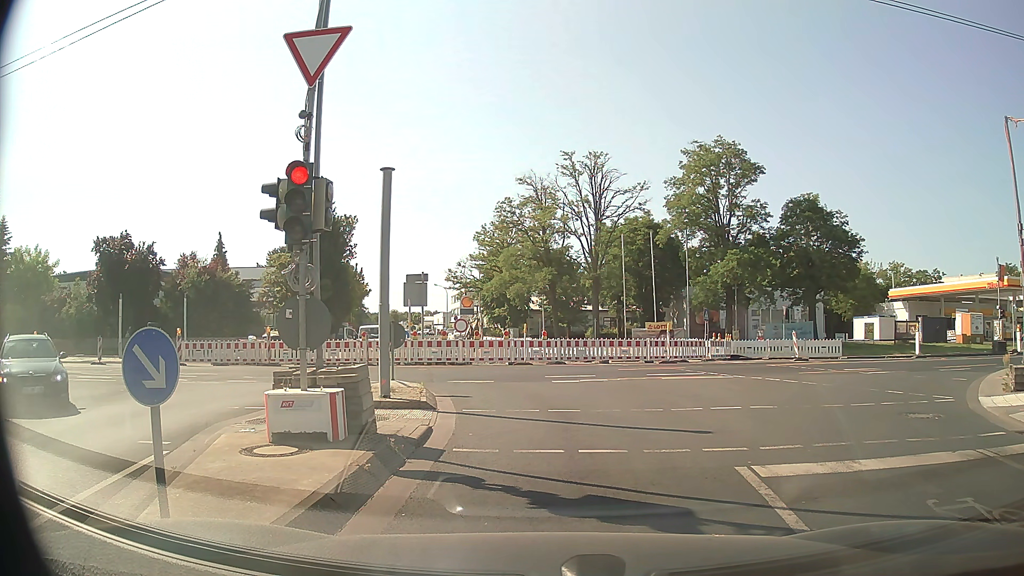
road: tertiary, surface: asphalt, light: Day
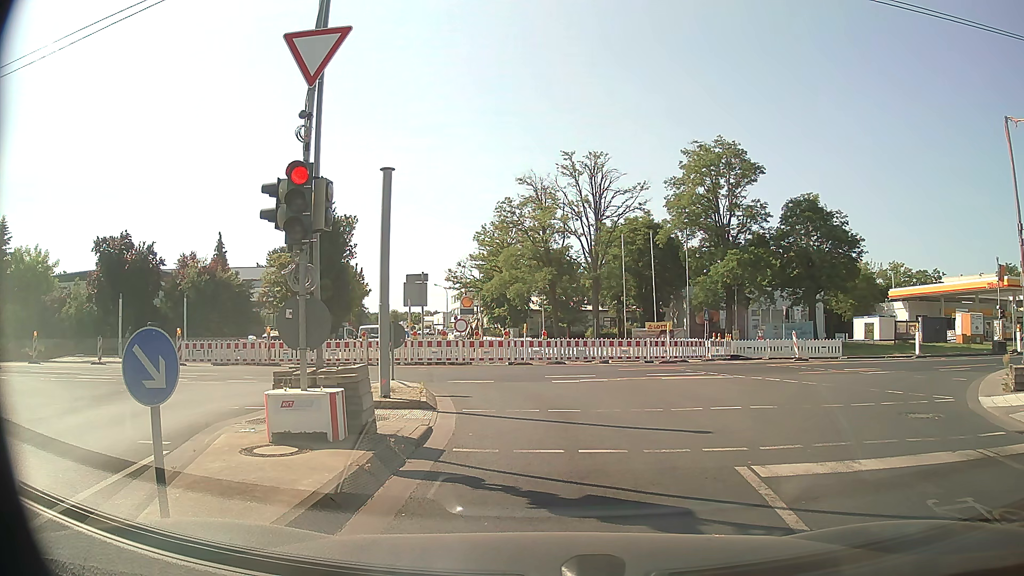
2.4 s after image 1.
(0.0, 0.0) m; 0°
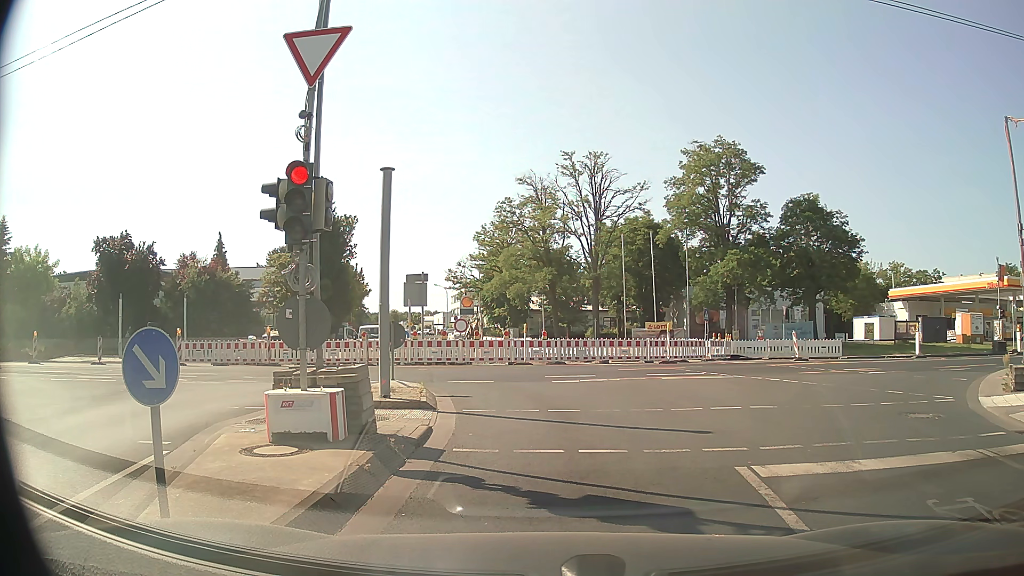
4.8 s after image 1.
(0.0, 0.0) m; 0°
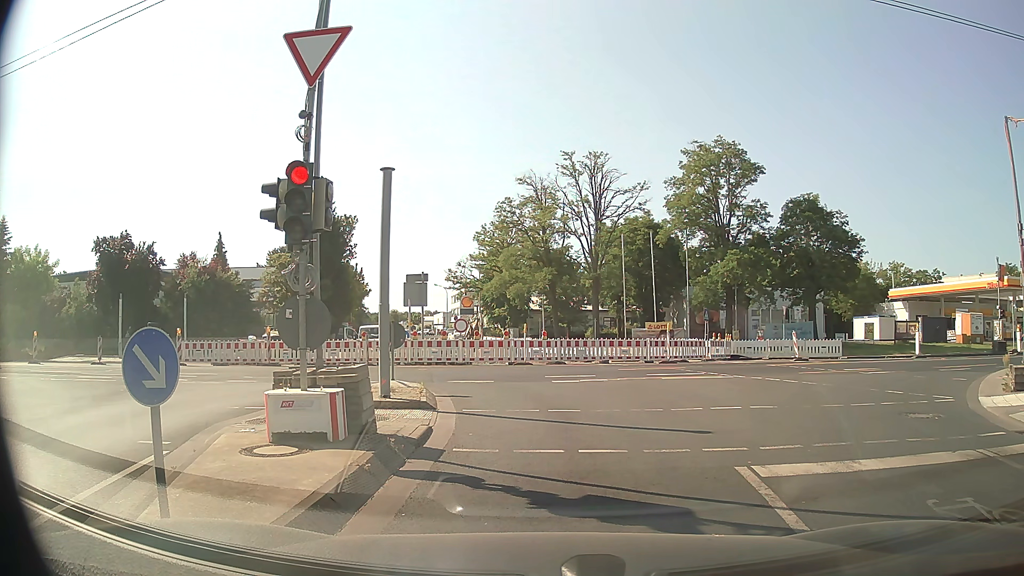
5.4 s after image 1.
(0.0, 0.0) m; 0°
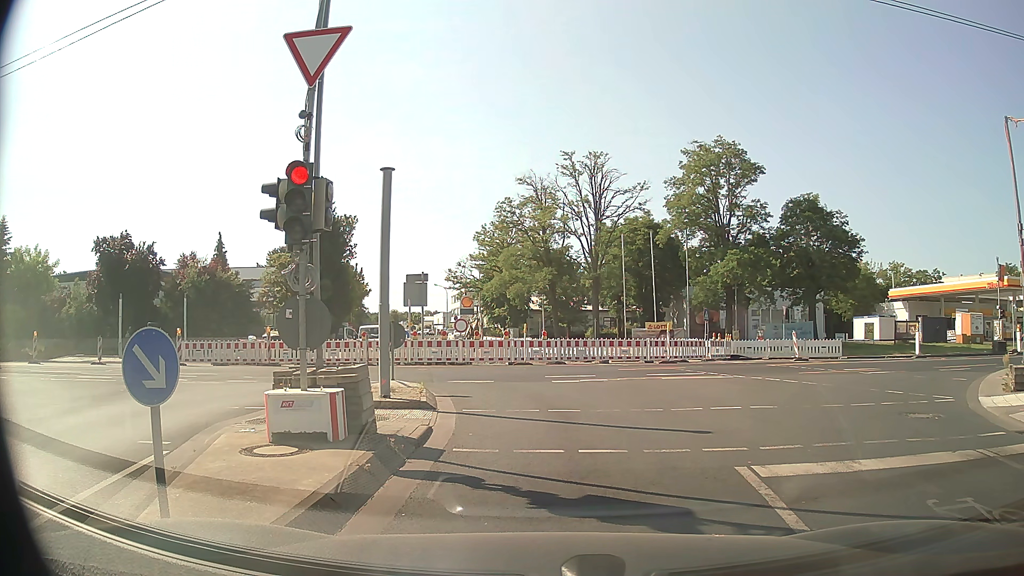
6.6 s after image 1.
(0.0, 0.0) m; 0°
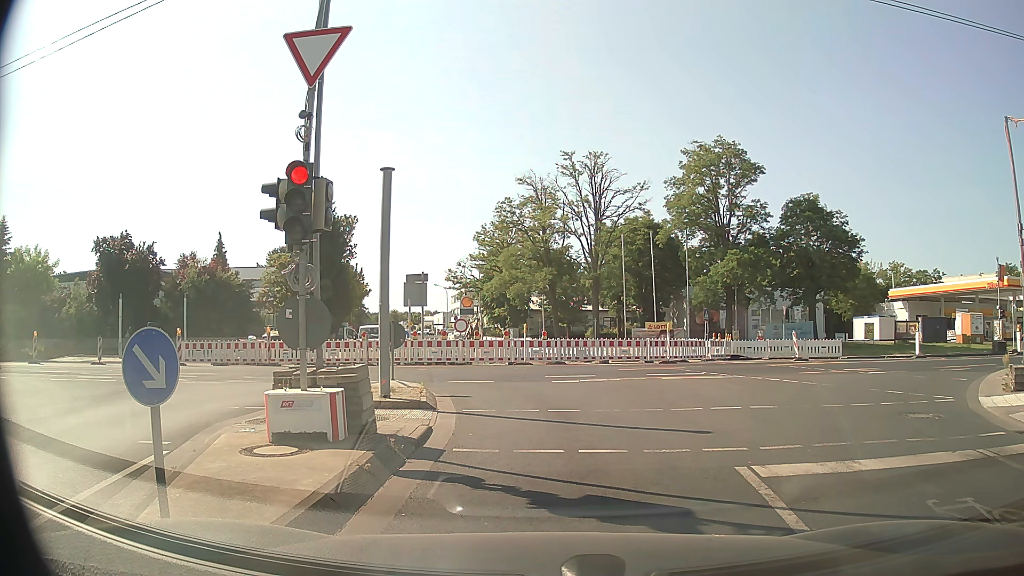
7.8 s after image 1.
(0.0, 0.0) m; 0°
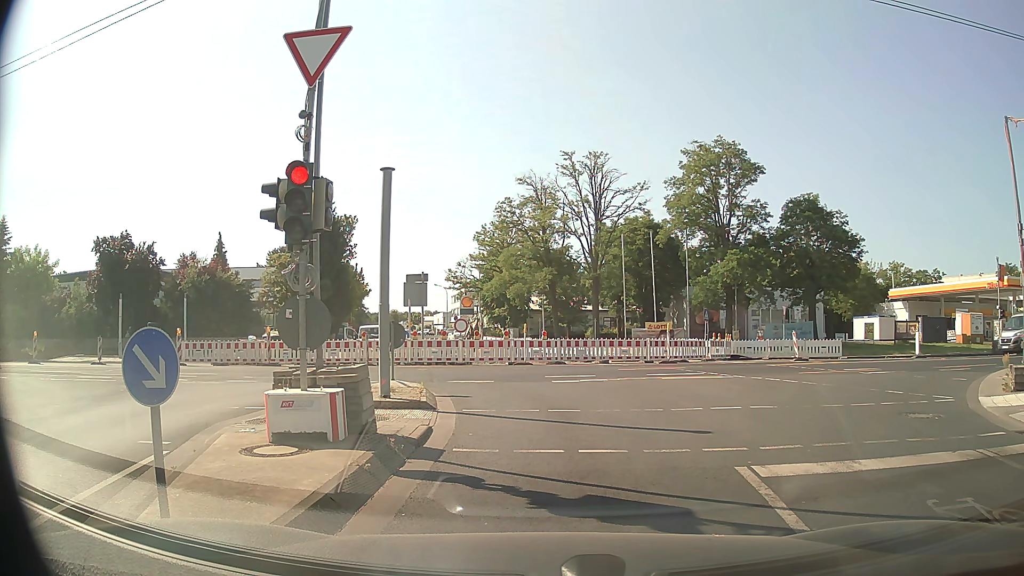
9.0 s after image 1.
(0.0, 0.0) m; 0°
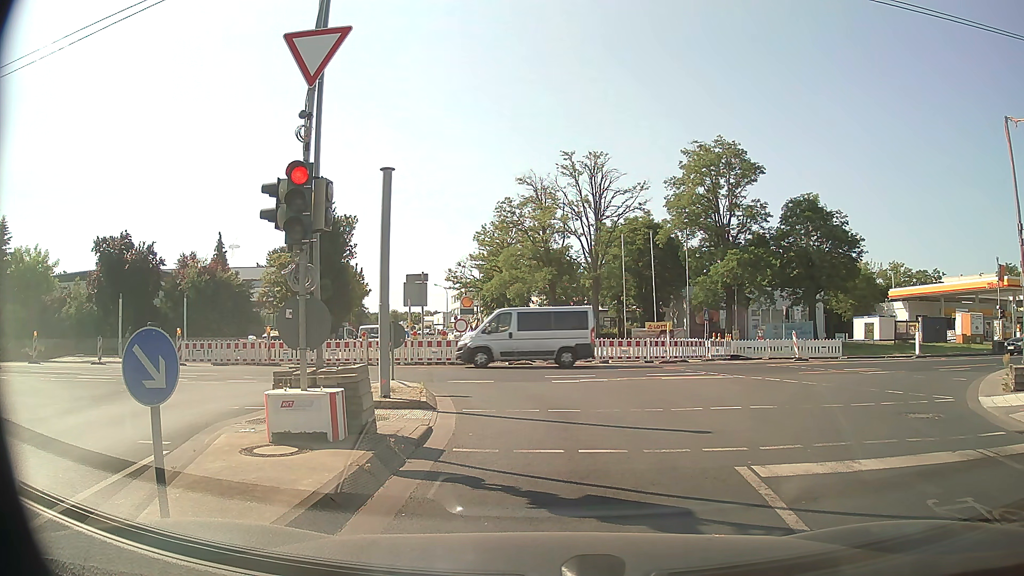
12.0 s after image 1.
(0.0, 0.0) m; 0°
(0, +10) (-2, +20) (-10, +26) (-20, +27) (-30, +27) (-39, +26) (-49, +26) (-59, +26) (-69, +26) (-79, +27) m
